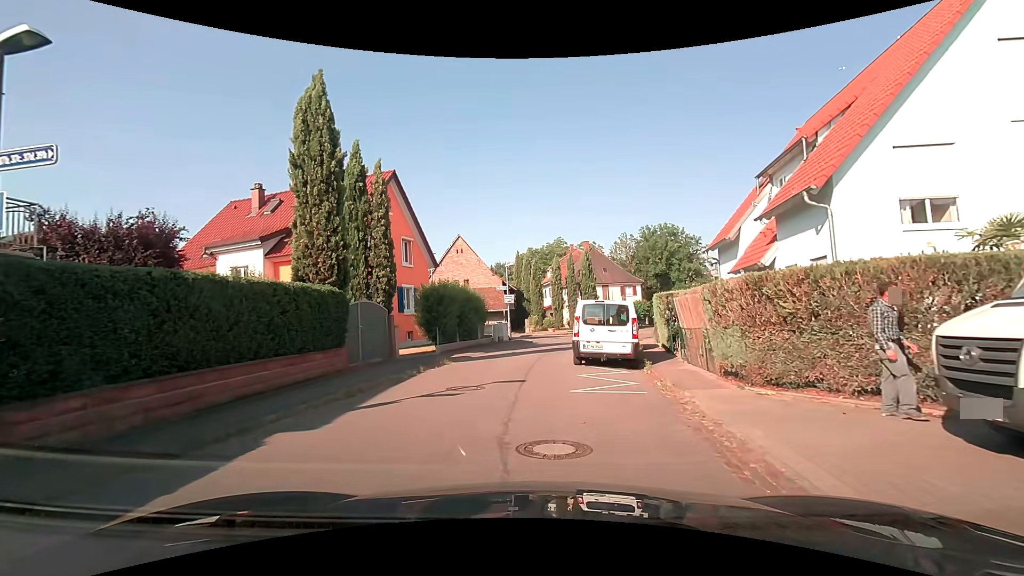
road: residential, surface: asphalt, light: Day
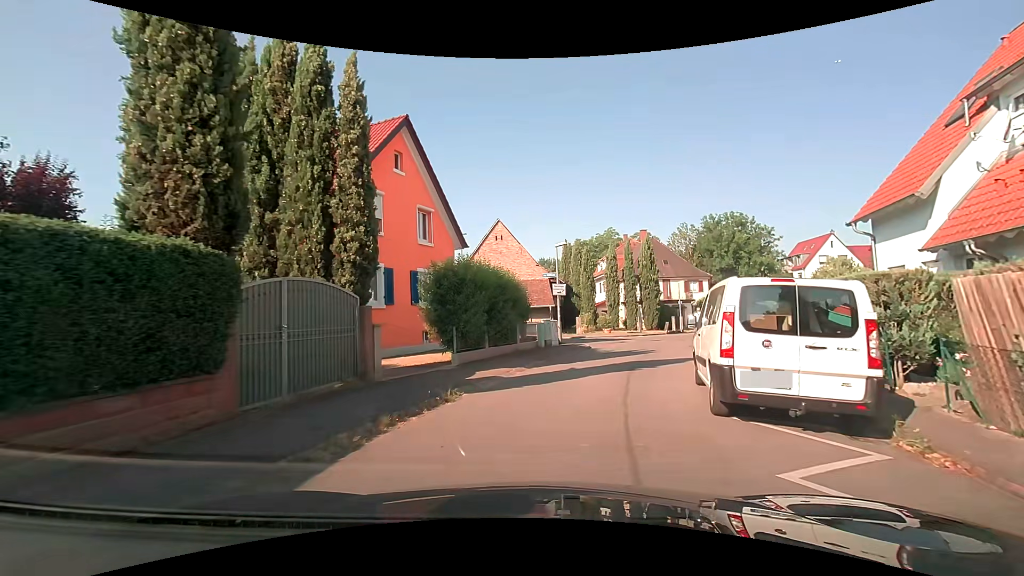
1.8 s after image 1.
(-0.4, +7.6) m; -4°
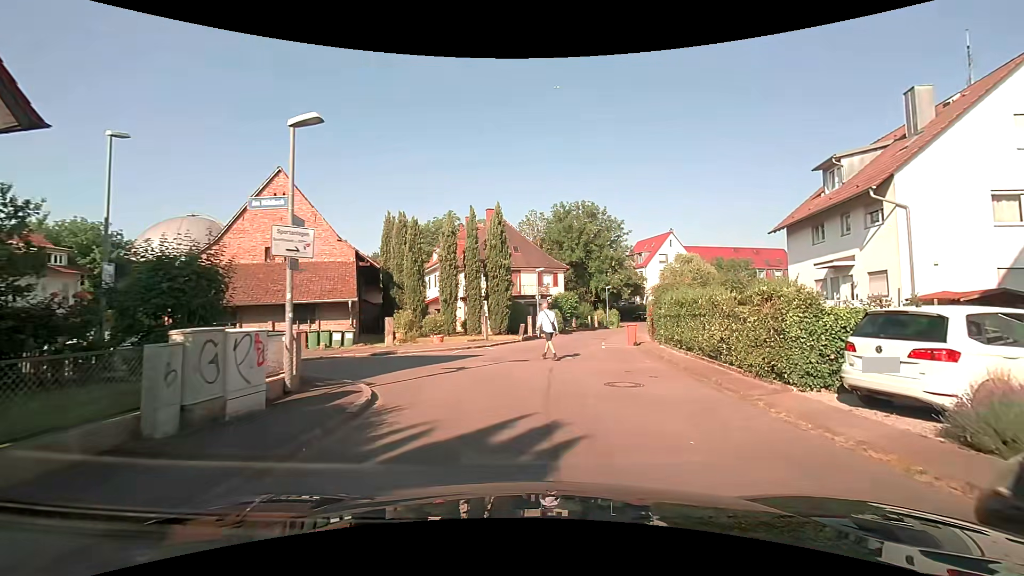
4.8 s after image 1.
(+2.1, +14.2) m; +18°
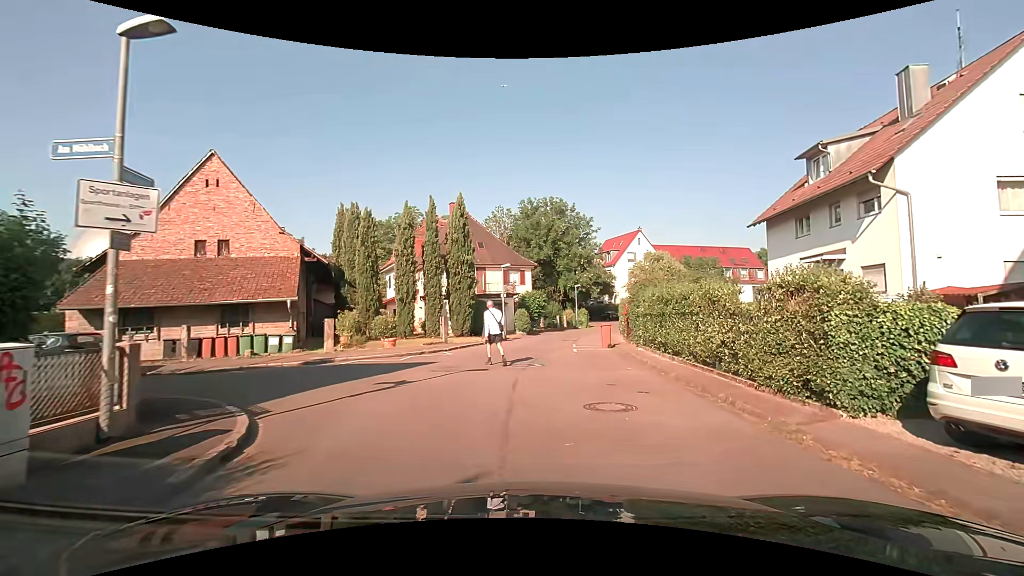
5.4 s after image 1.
(+0.1, +2.6) m; +3°
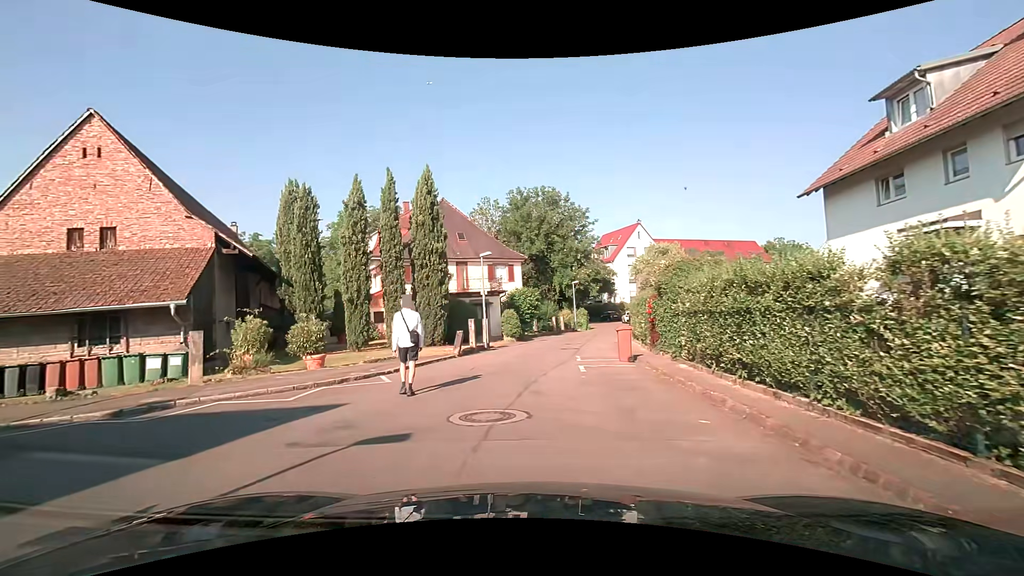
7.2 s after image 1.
(+0.3, +6.6) m; -1°
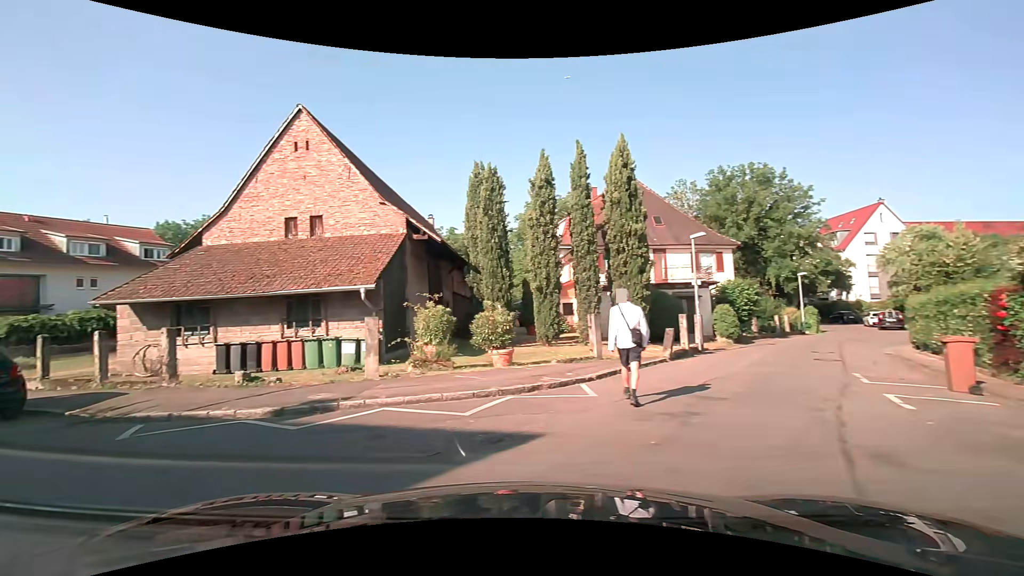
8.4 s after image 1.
(-0.6, +3.3) m; -20°
